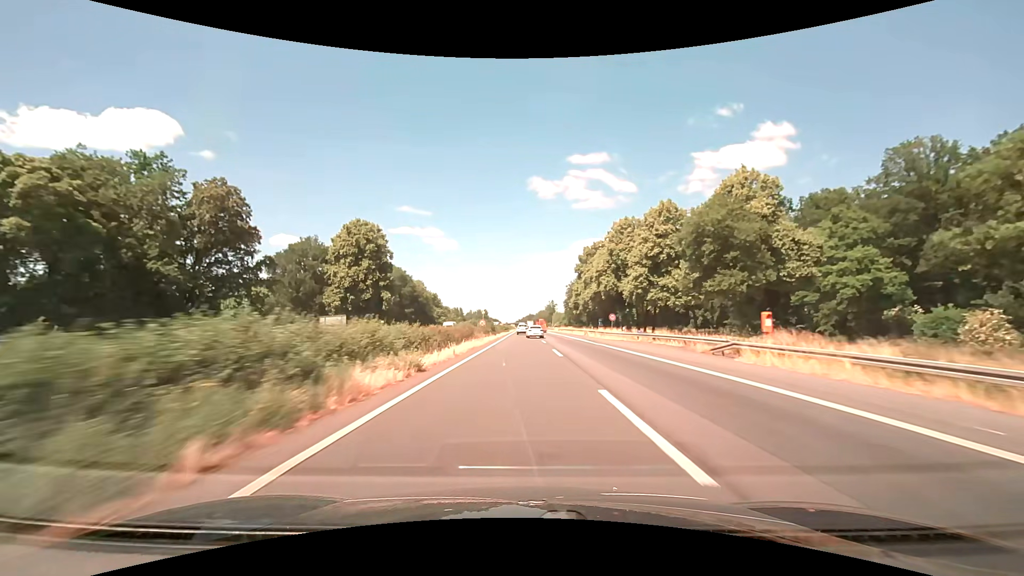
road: motorway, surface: asphalt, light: Day
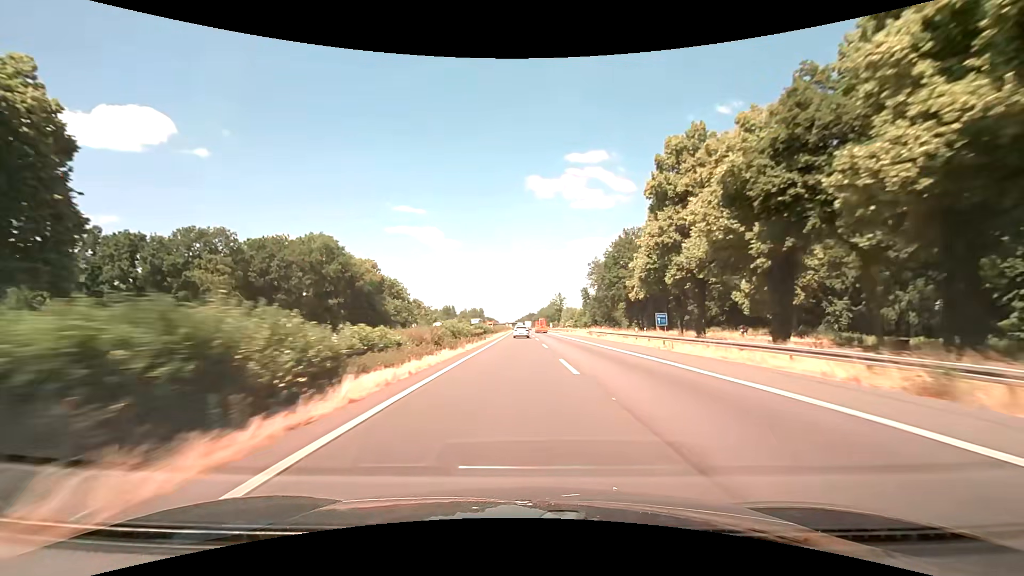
(+0.1, +62.5) m; 0°
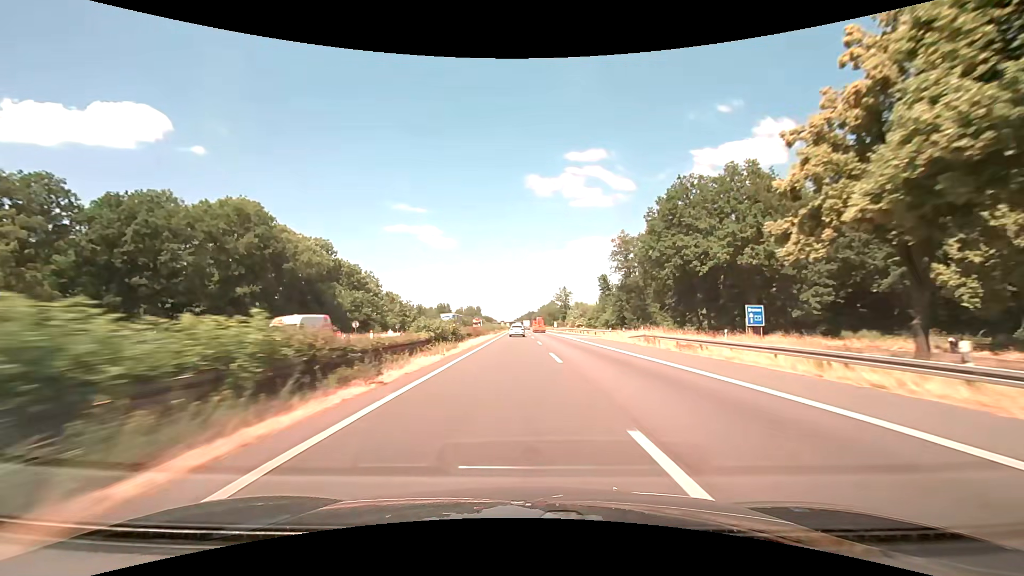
(-0.1, +31.4) m; 0°
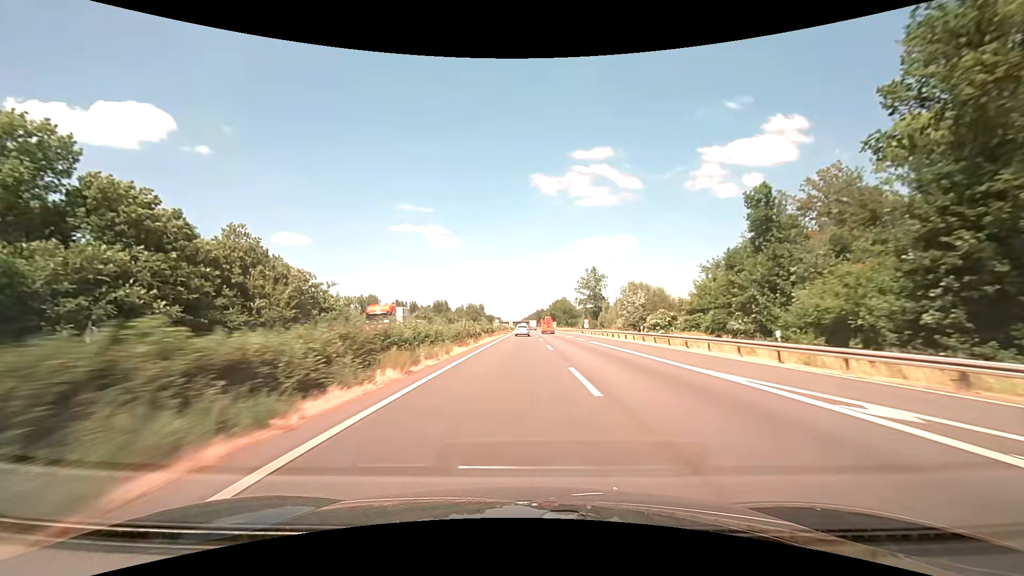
(-0.1, +63.1) m; 0°
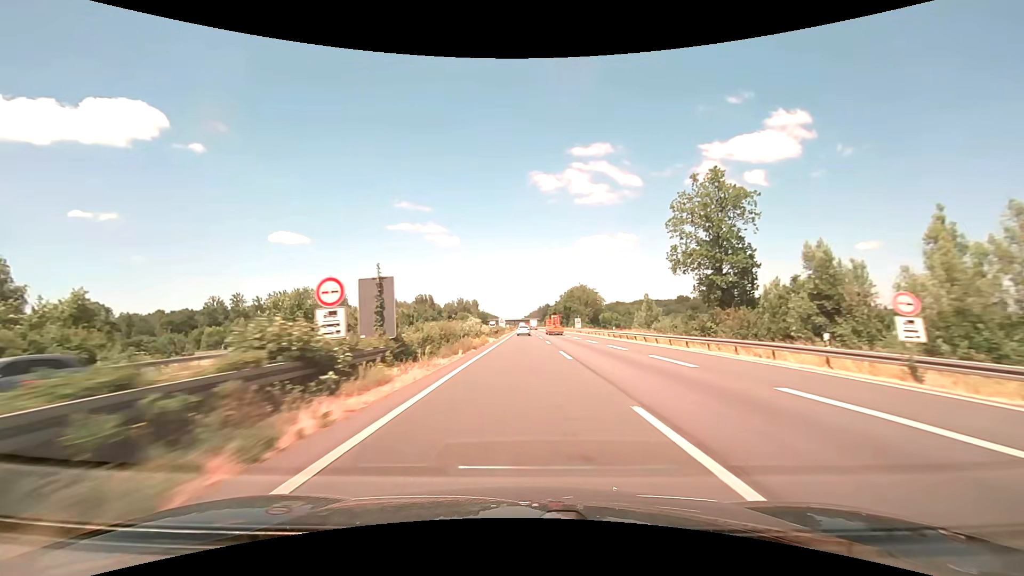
(-0.2, +79.1) m; 0°
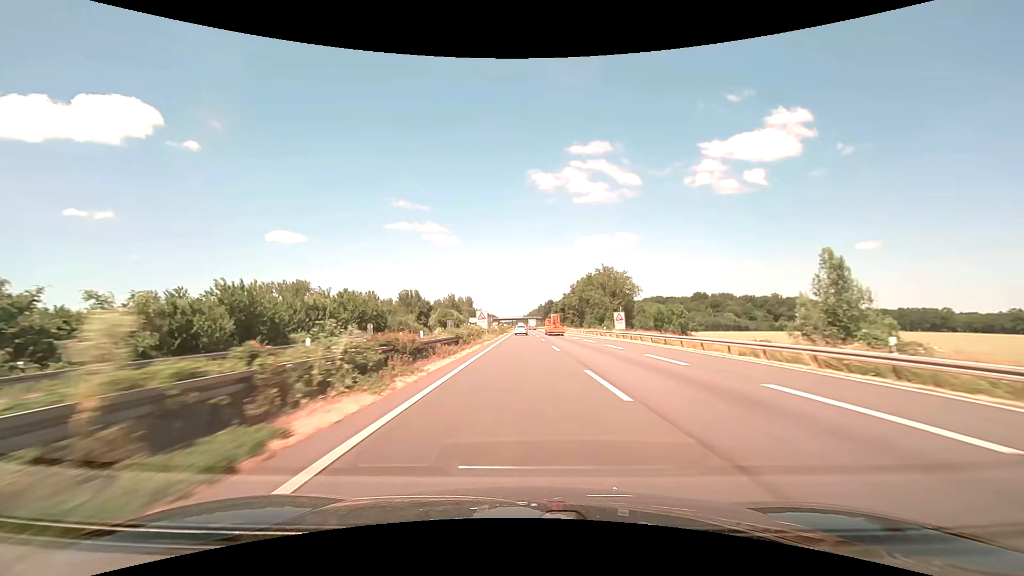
(0.0, +47.5) m; 0°
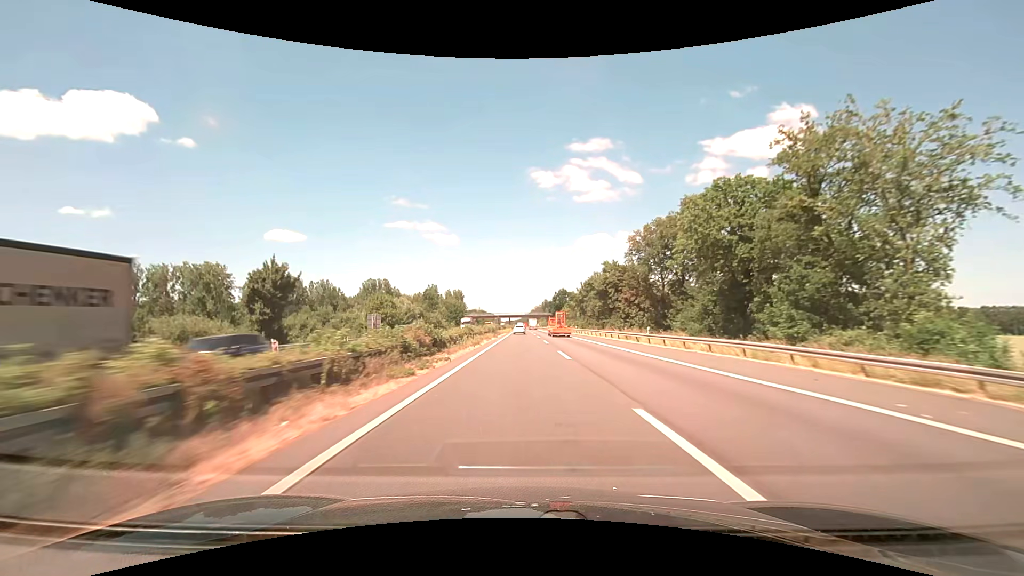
(0.0, +79.2) m; 0°
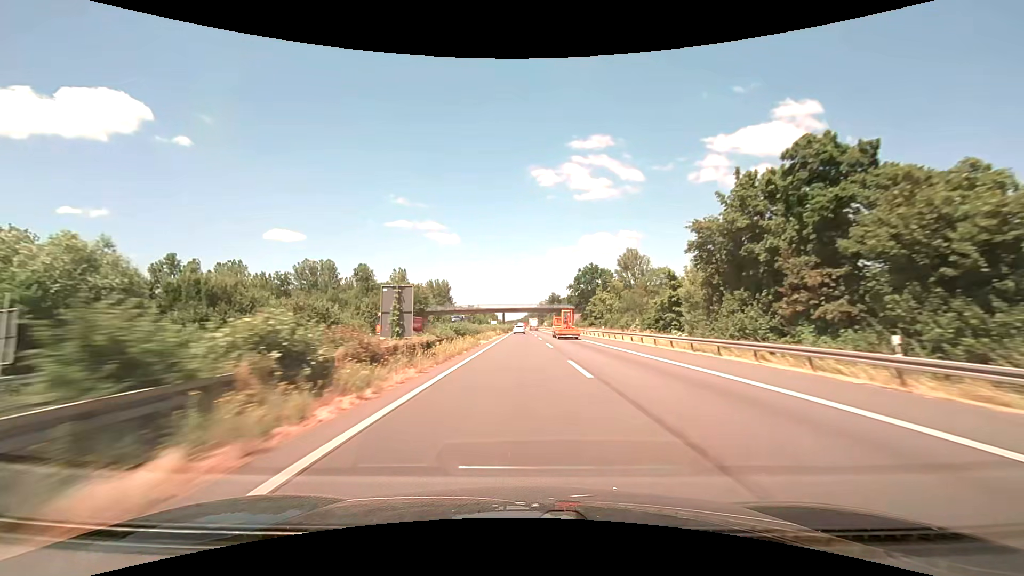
(-0.1, +79.3) m; 0°
(0, +10) (0, +20) (0, +30) (0, +40) (0, +50) (0, +60) (0, +70) (0, +80) (0, +90) (0, +100) m
